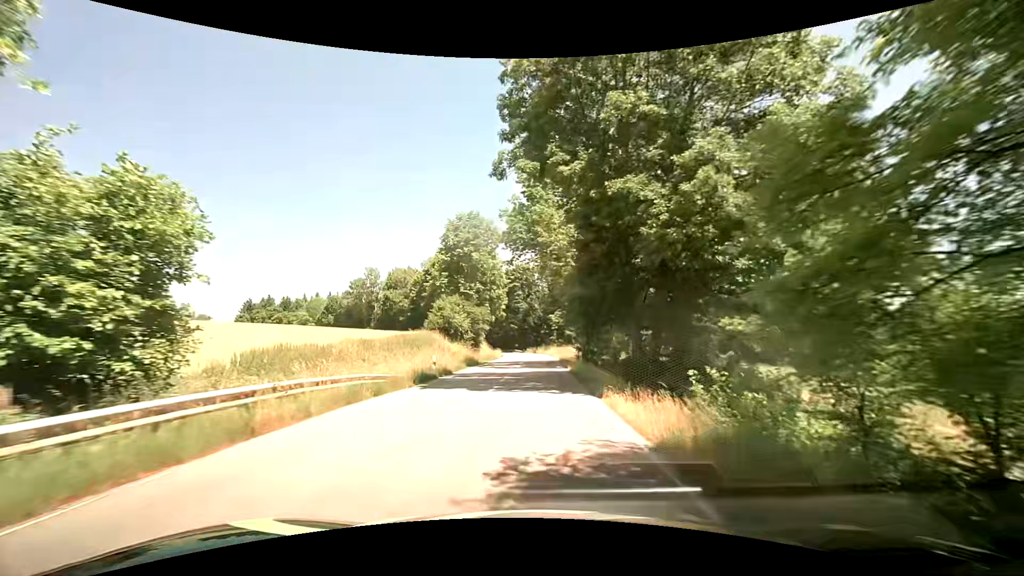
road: tertiary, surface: asphalt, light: Day
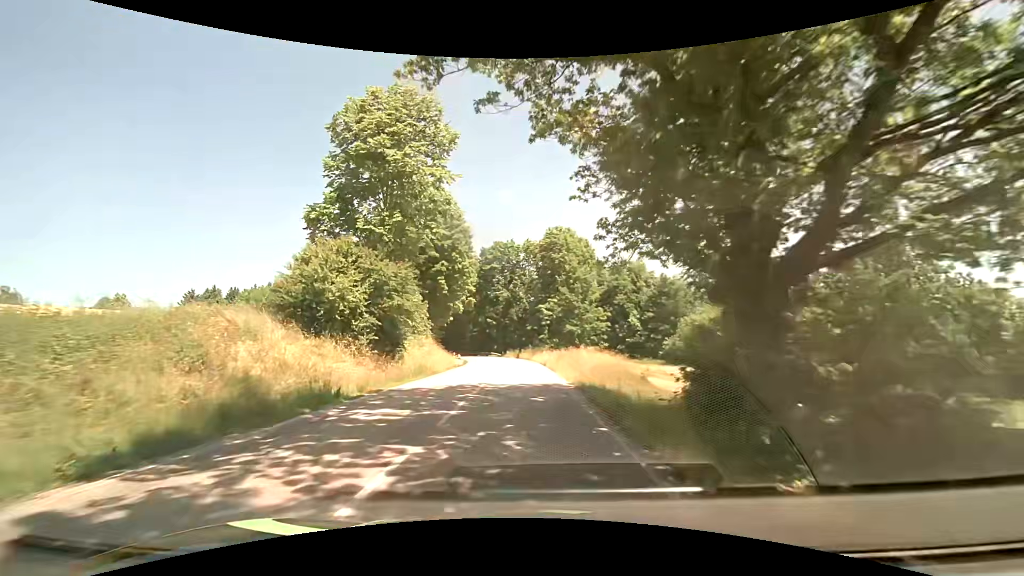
(+0.1, +28.8) m; +1°
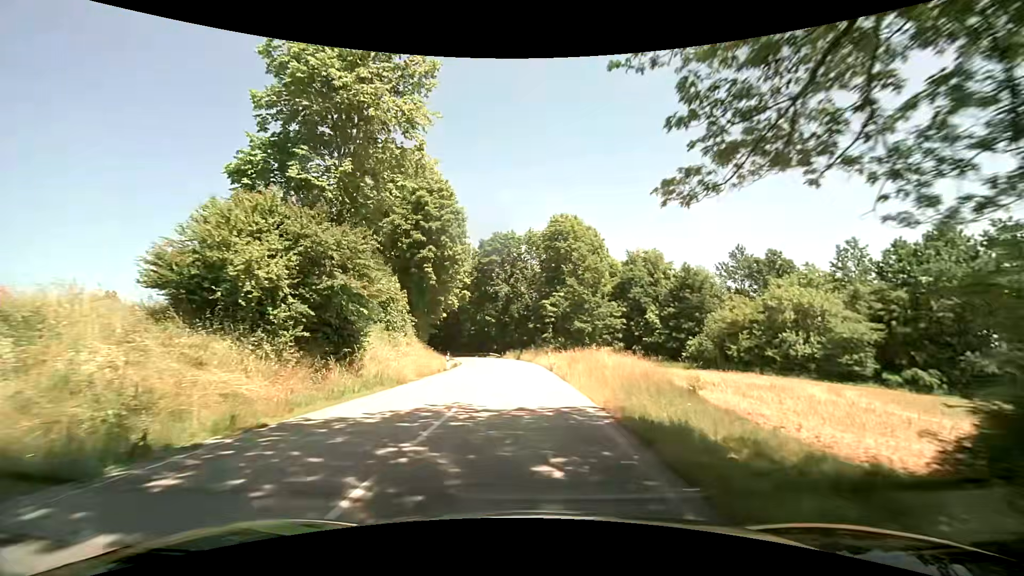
(0.0, +7.4) m; 0°
(0, +10) (0, +20) (0, +30) (-1, +40) (-2, +50) (-3, +60) (-6, +70) (-9, +79) (-12, +88) (-17, +97) m
